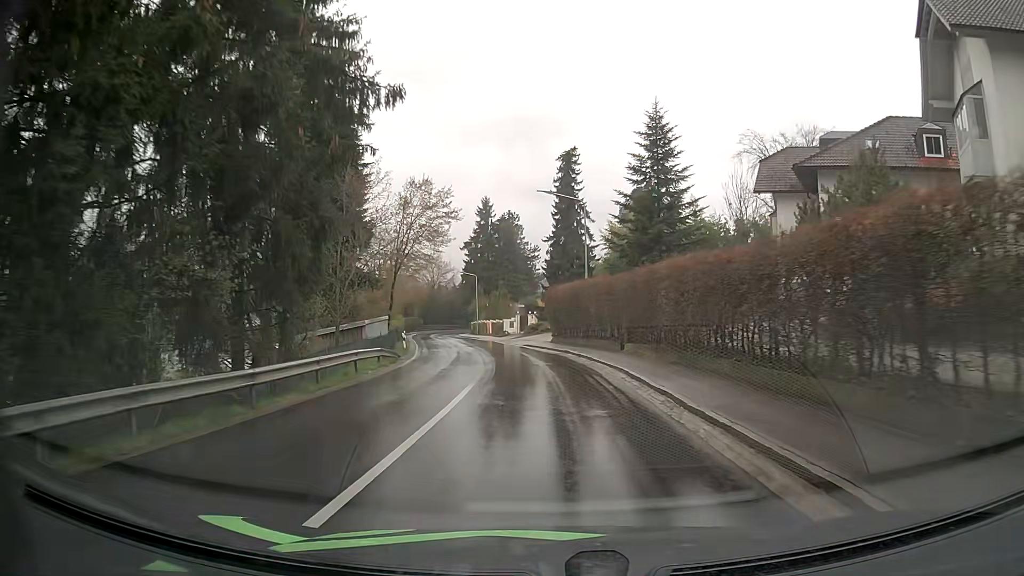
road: tertiary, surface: asphalt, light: Day
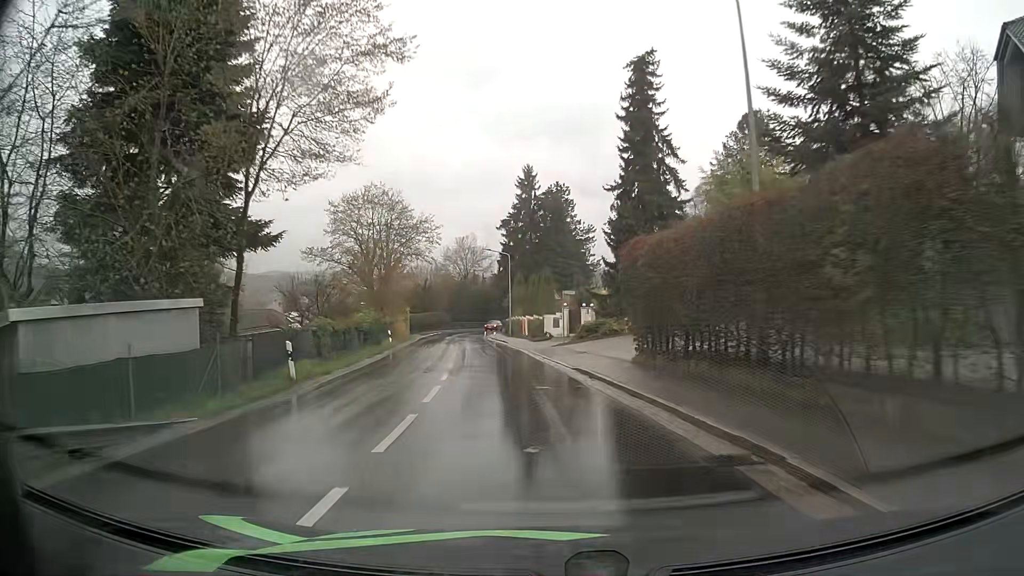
(-0.5, +22.6) m; -4°
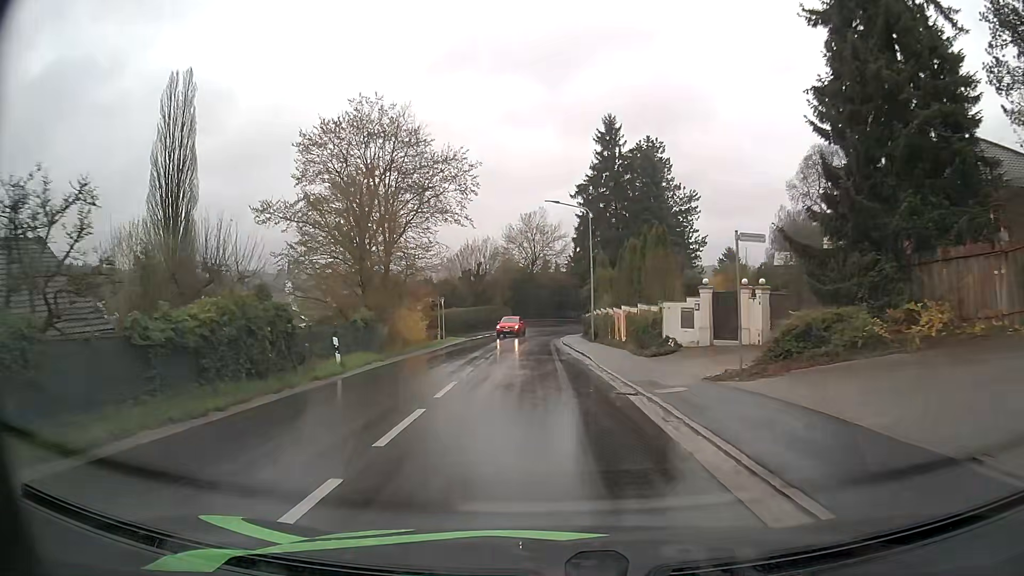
(-1.4, +22.3) m; -7°
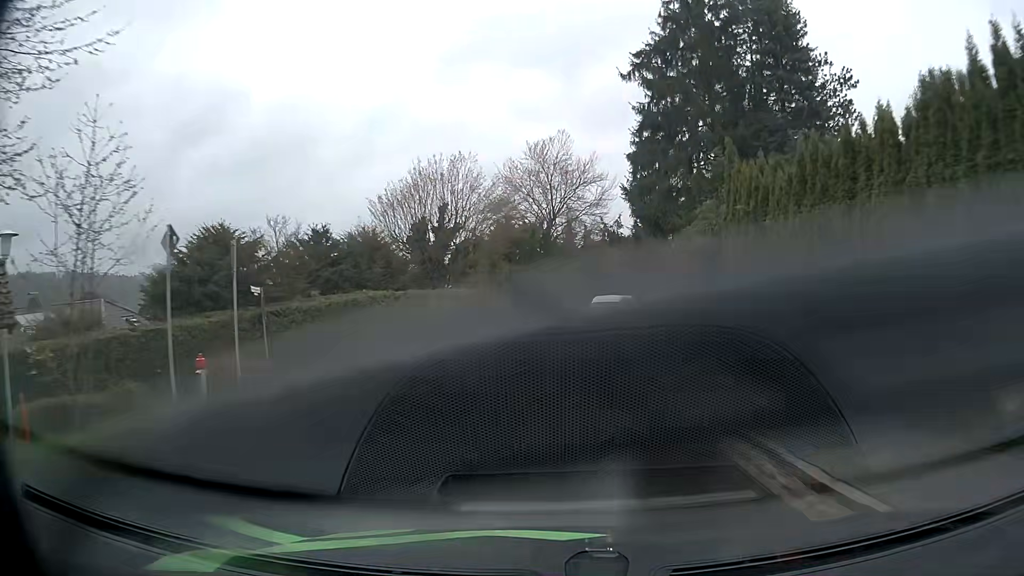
(-0.9, +35.9) m; -1°
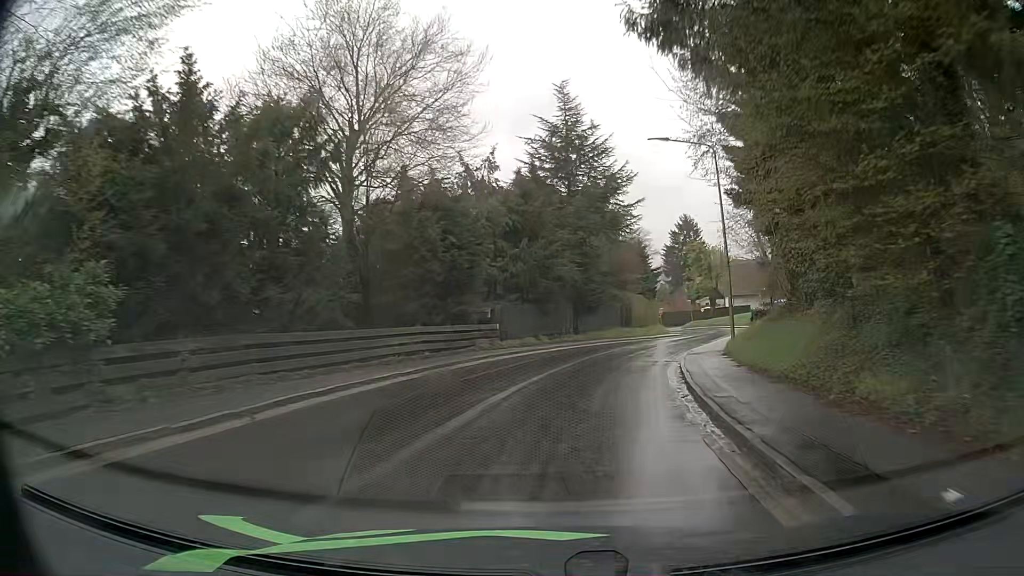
(+2.4, +28.4) m; +10°
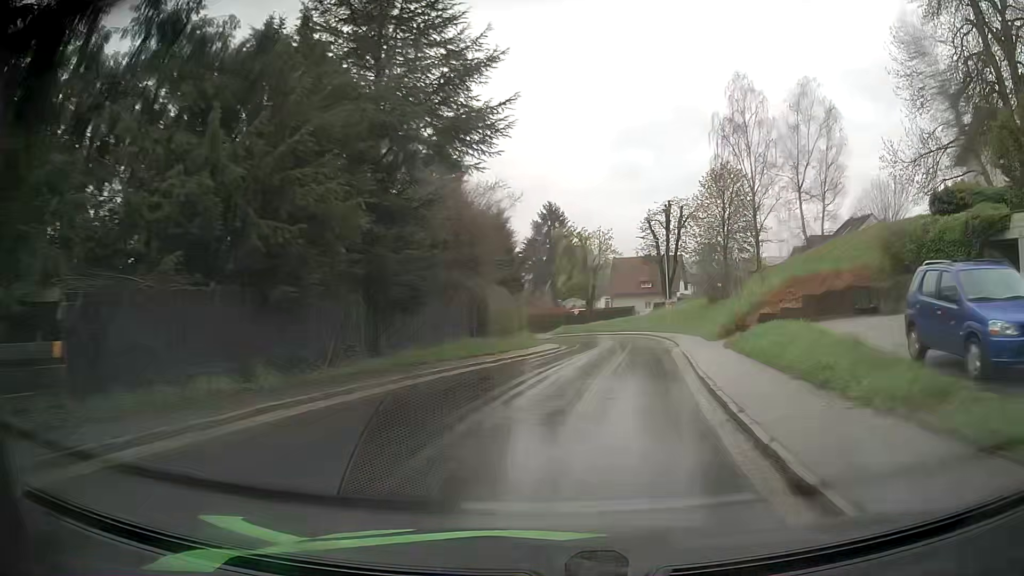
(+2.3, +21.6) m; +13°
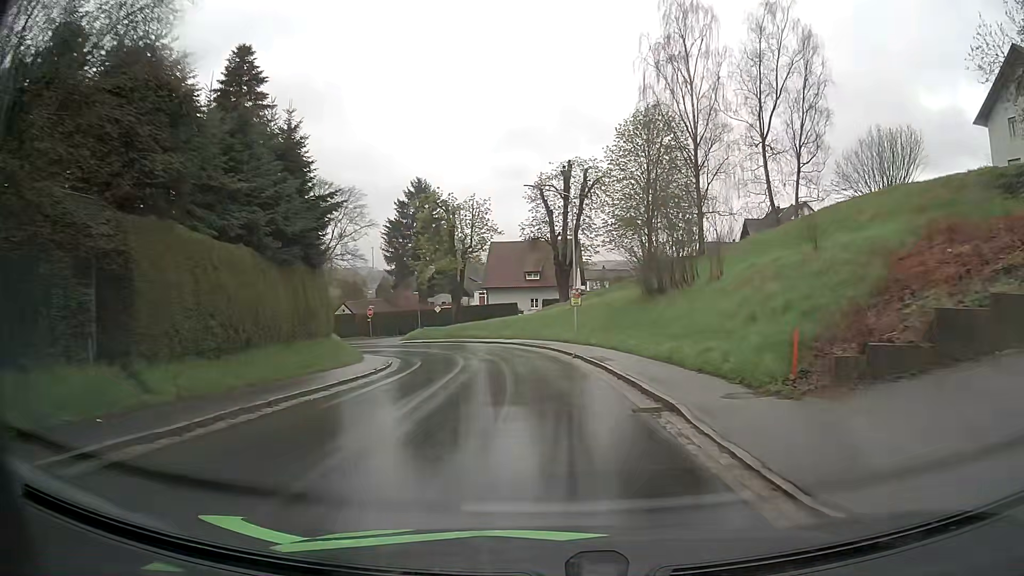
(+2.2, +21.5) m; +10°
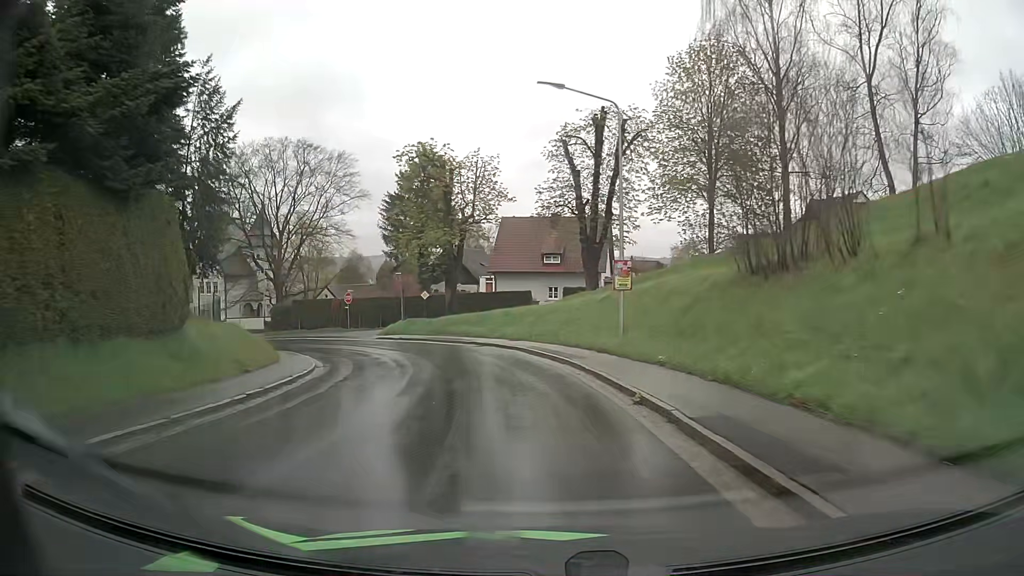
(-0.1, +14.0) m; -1°
(0, +10) (-2, +20) (-4, +29) (-9, +38) (-16, +46) (-23, +52) (-33, +56) (-42, +59) (-52, +61) (-62, +63) m
